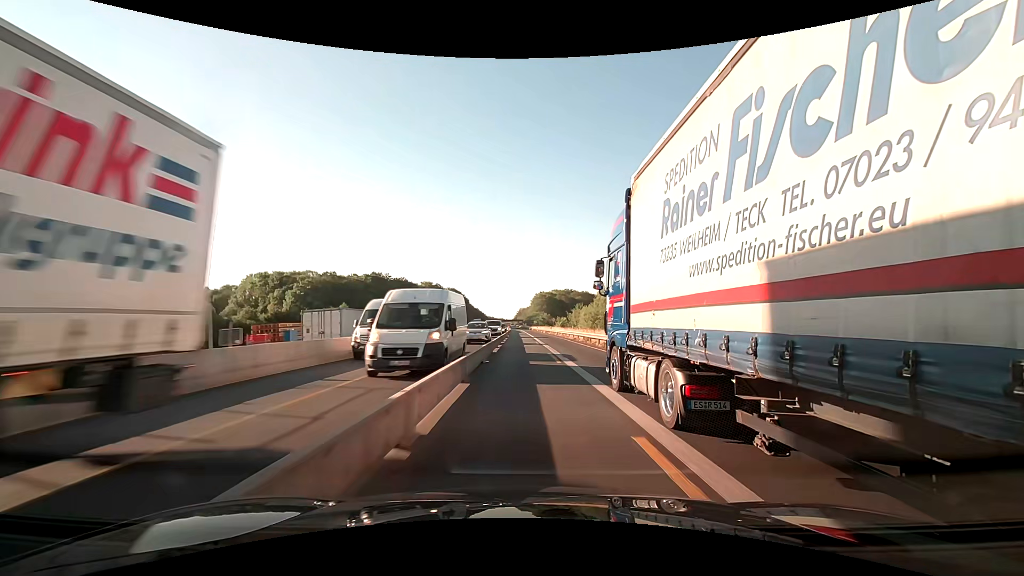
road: motorway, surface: asphalt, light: Day
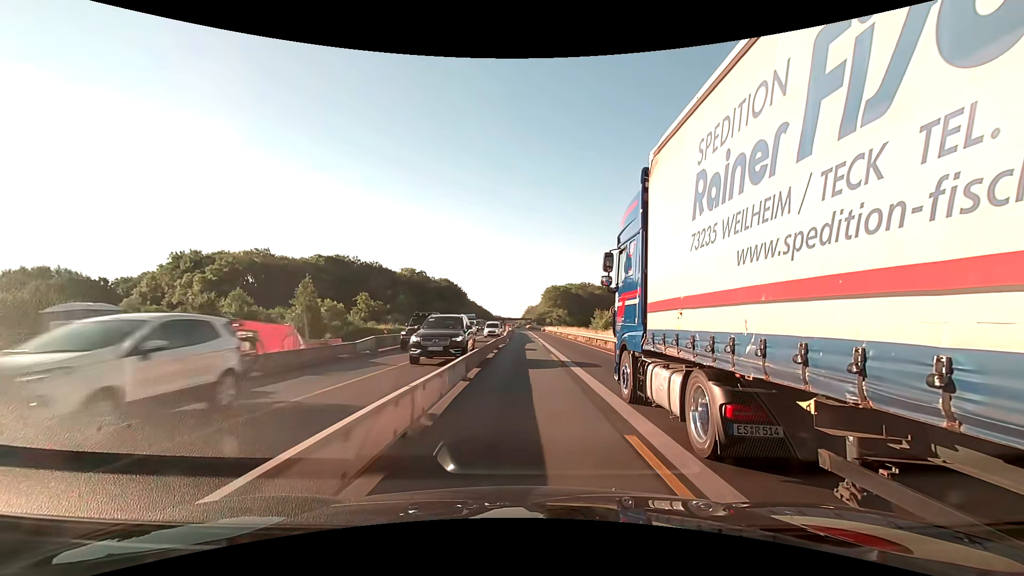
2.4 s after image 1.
(-0.4, +53.8) m; -1°
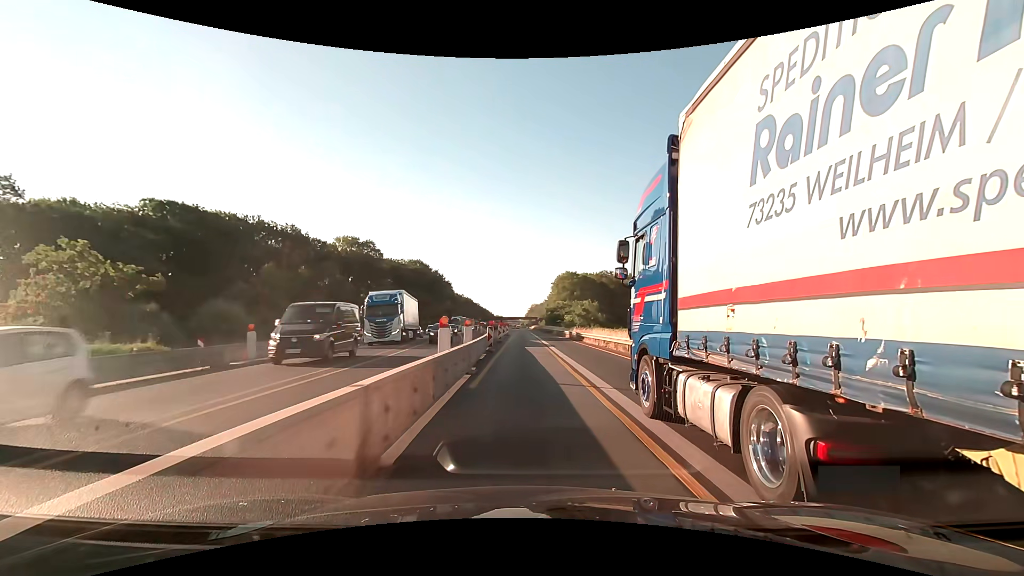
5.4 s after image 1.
(-0.5, +67.0) m; -1°
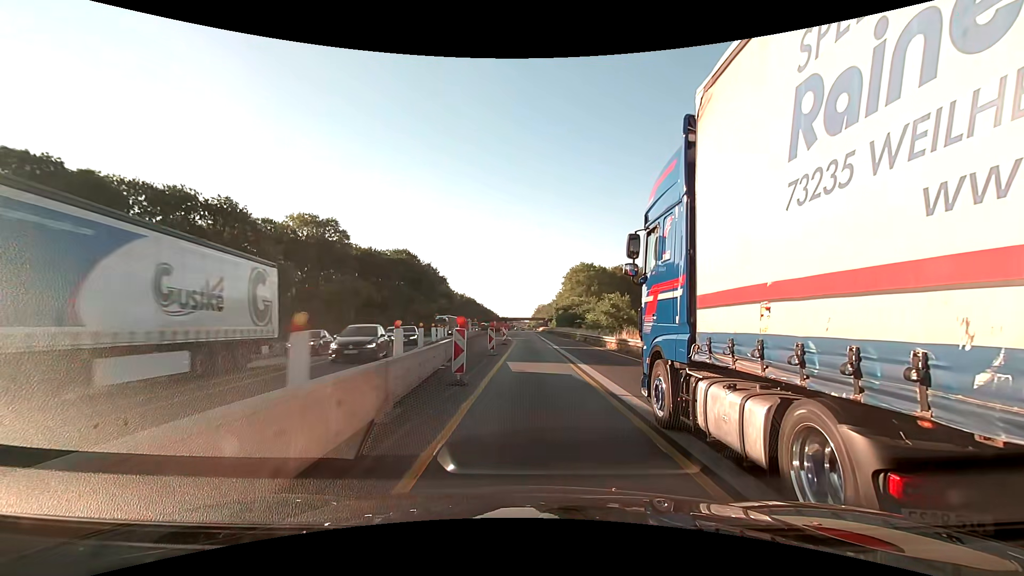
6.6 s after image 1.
(-0.1, +26.9) m; -1°
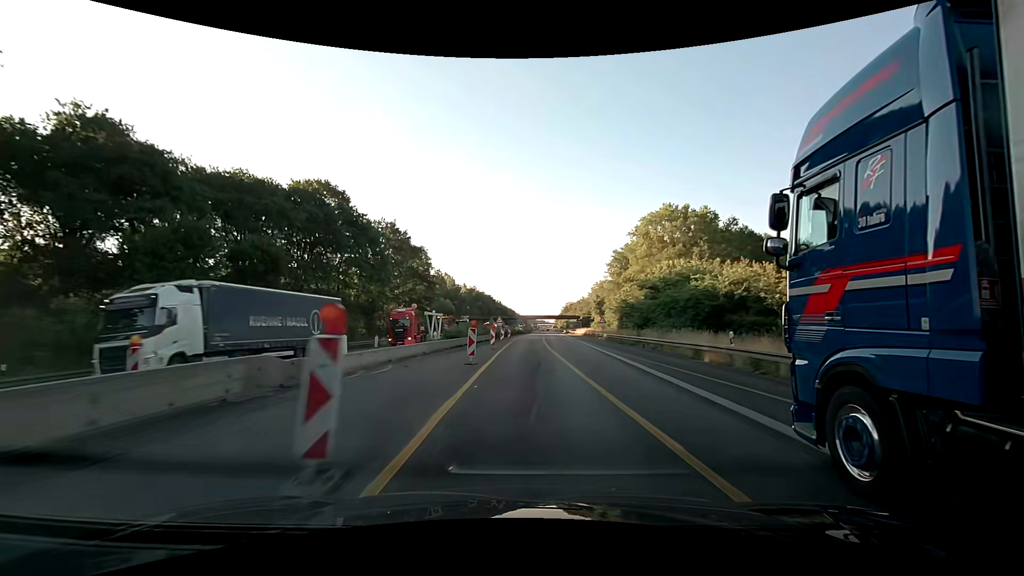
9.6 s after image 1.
(-0.9, +68.1) m; -3°
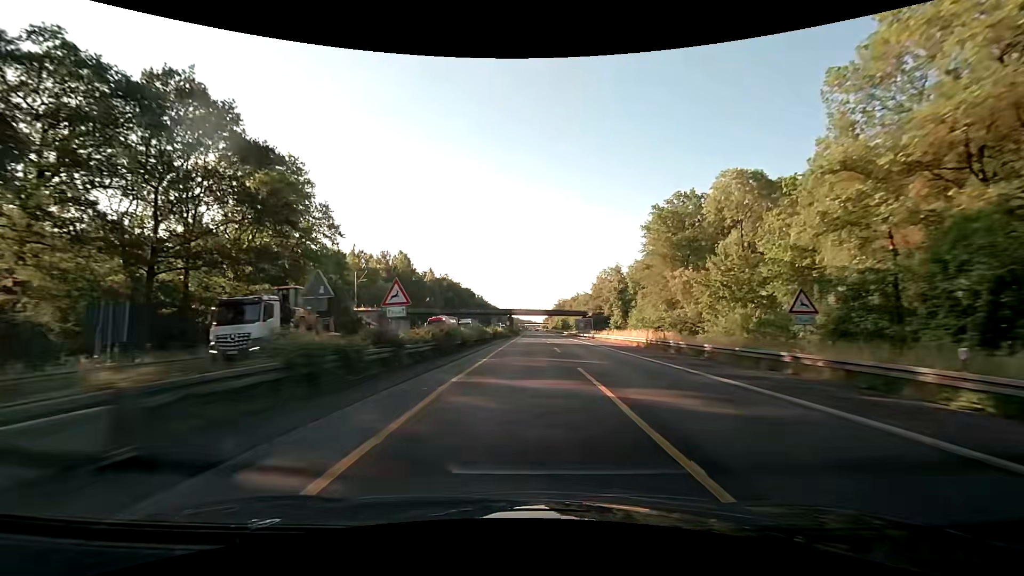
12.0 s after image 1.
(+0.3, +57.5) m; +1°
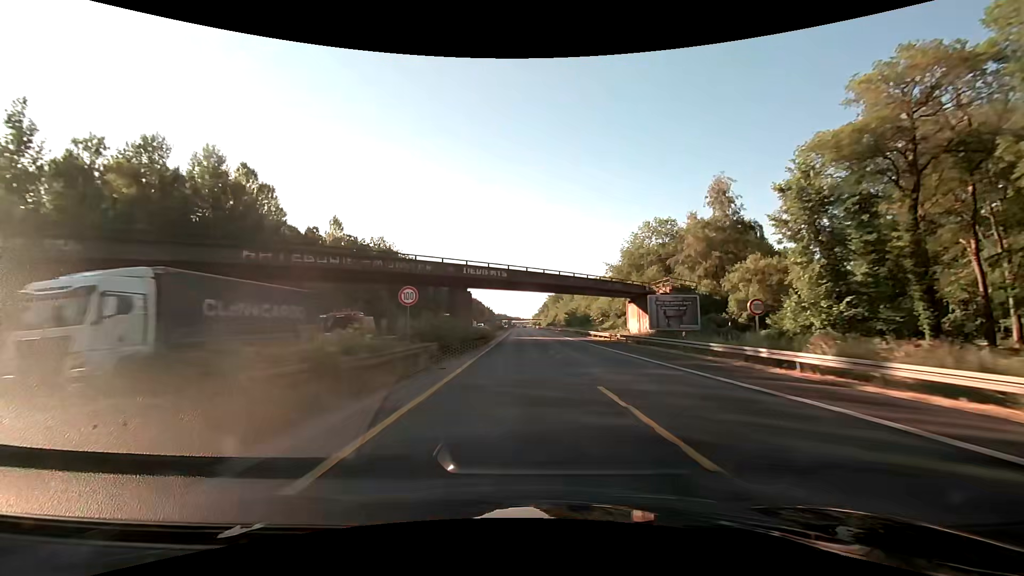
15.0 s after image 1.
(+0.7, +78.3) m; +1°
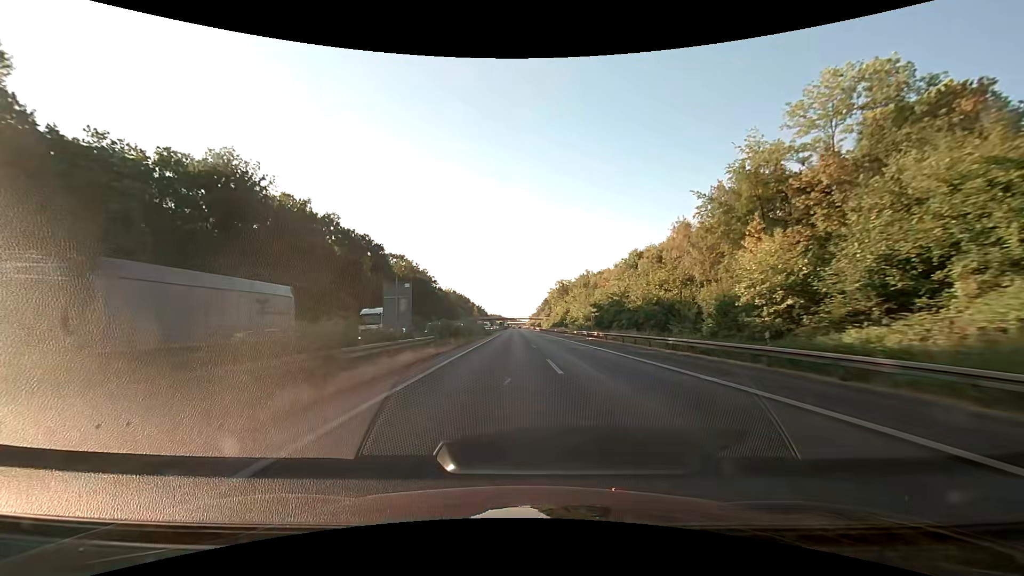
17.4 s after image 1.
(-0.2, +63.8) m; 0°
(0, +10) (0, +20) (0, +30) (0, +40) (+1, +50) (+1, +60) (+1, +70) (+1, +80) (+1, +90) (+1, +100) m
